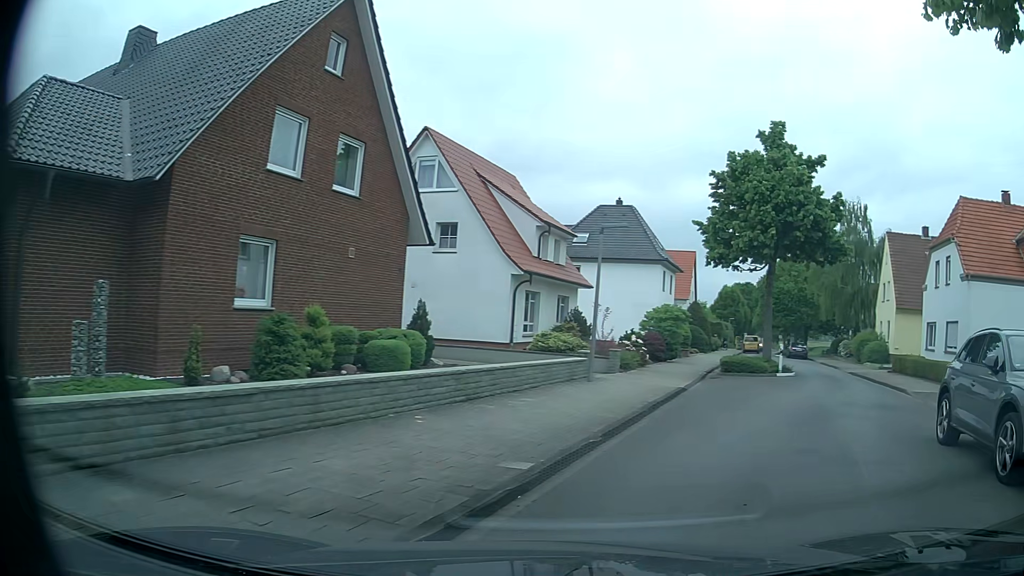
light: Day
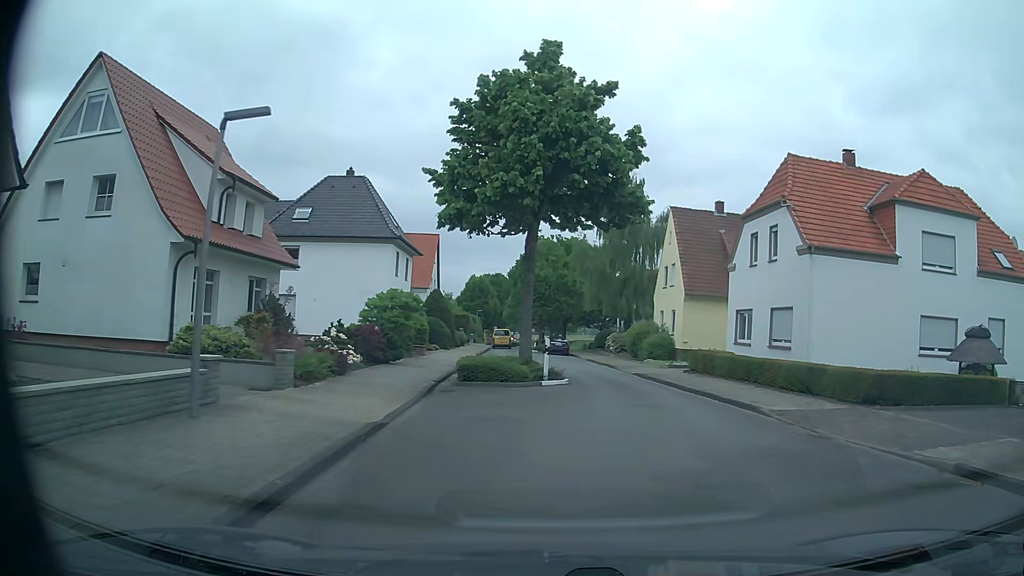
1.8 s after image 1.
(+1.7, +8.4) m; +20°
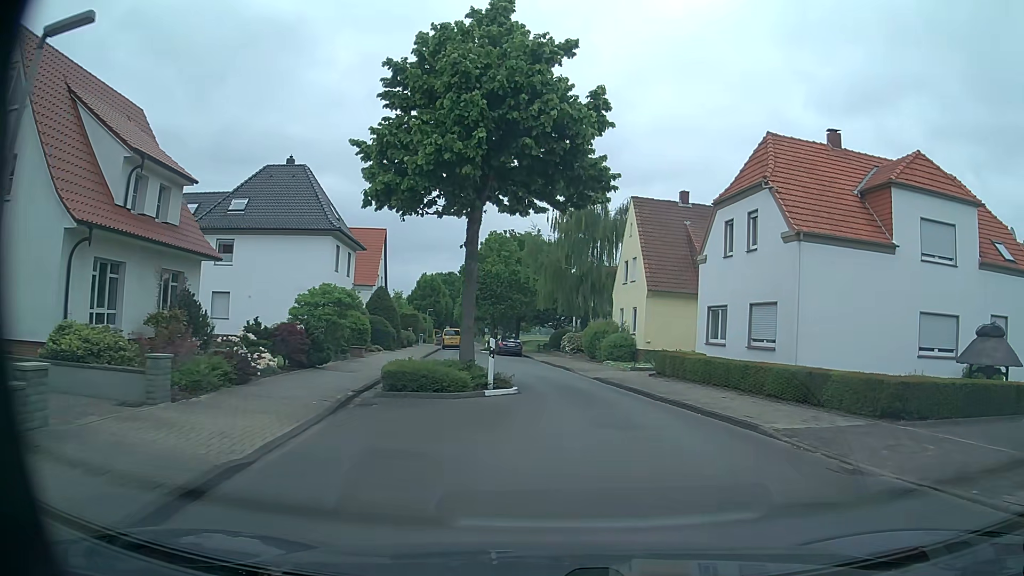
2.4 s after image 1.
(+0.1, +3.2) m; +3°
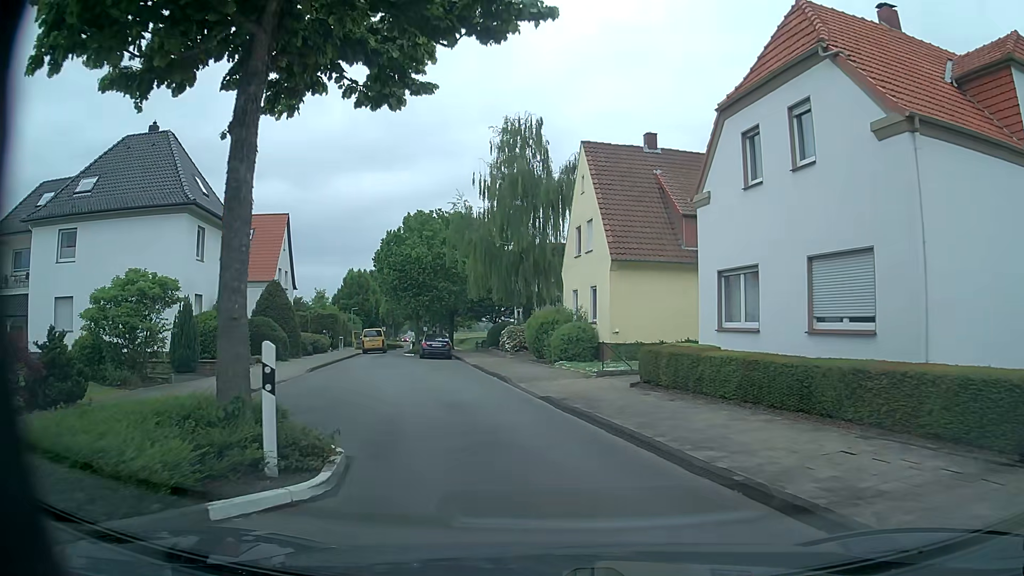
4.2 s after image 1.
(+0.8, +10.4) m; +6°
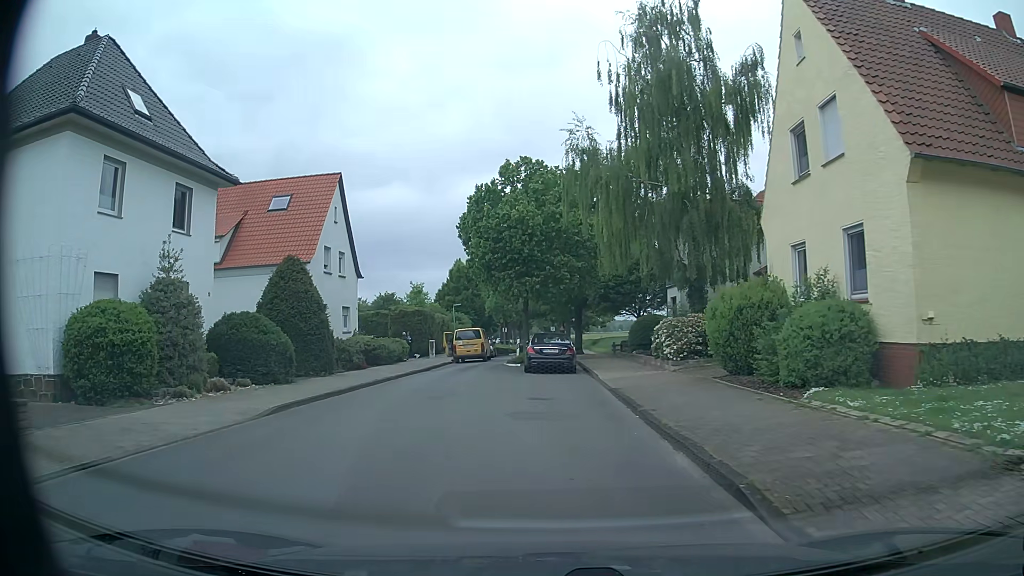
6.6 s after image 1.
(-1.5, +15.1) m; -12°
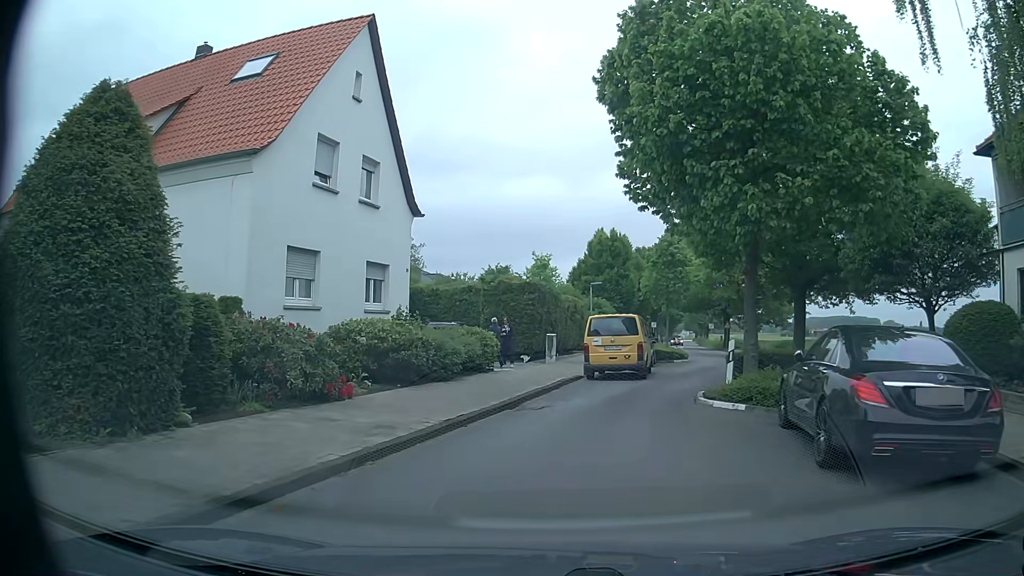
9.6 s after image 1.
(-1.8, +18.4) m; -11°
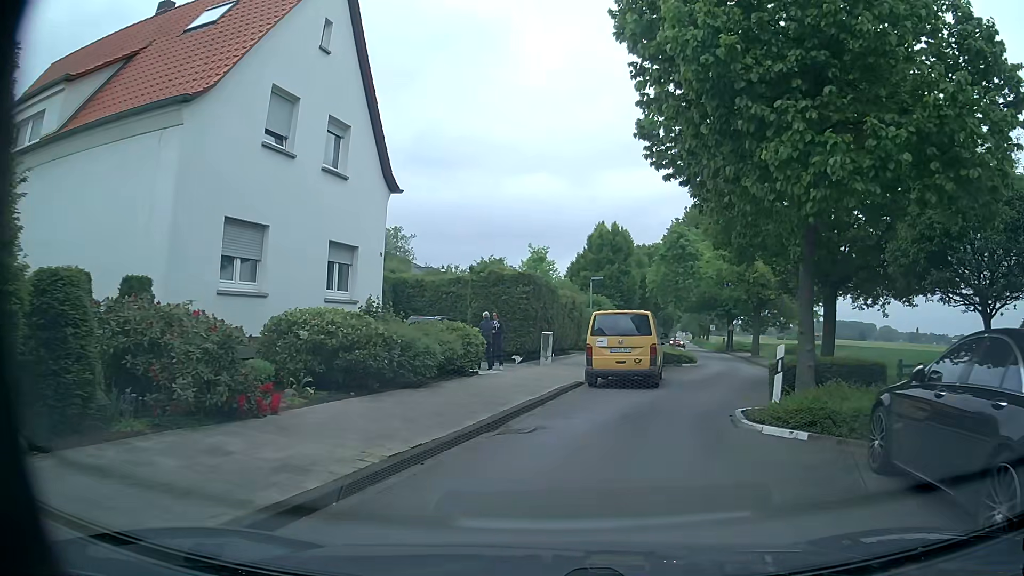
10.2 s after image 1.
(0.0, +3.2) m; 0°
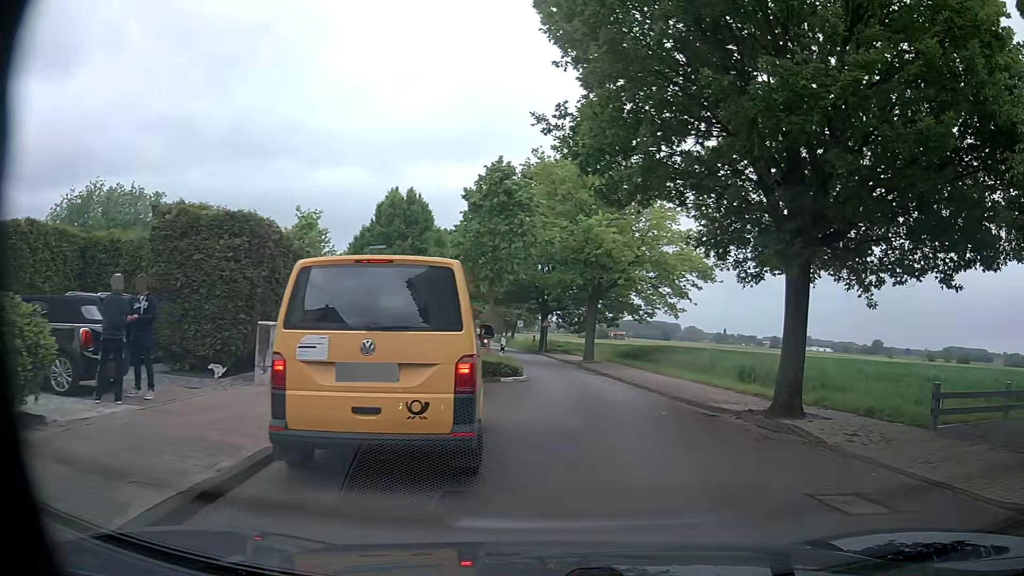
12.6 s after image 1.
(+1.0, +11.1) m; +19°
(+1, +10) (+1, +20) (0, +30) (-2, +40) (-3, +50) (-5, +60) (-6, +69) (-8, +79) (-9, +89) (-11, +99) m
